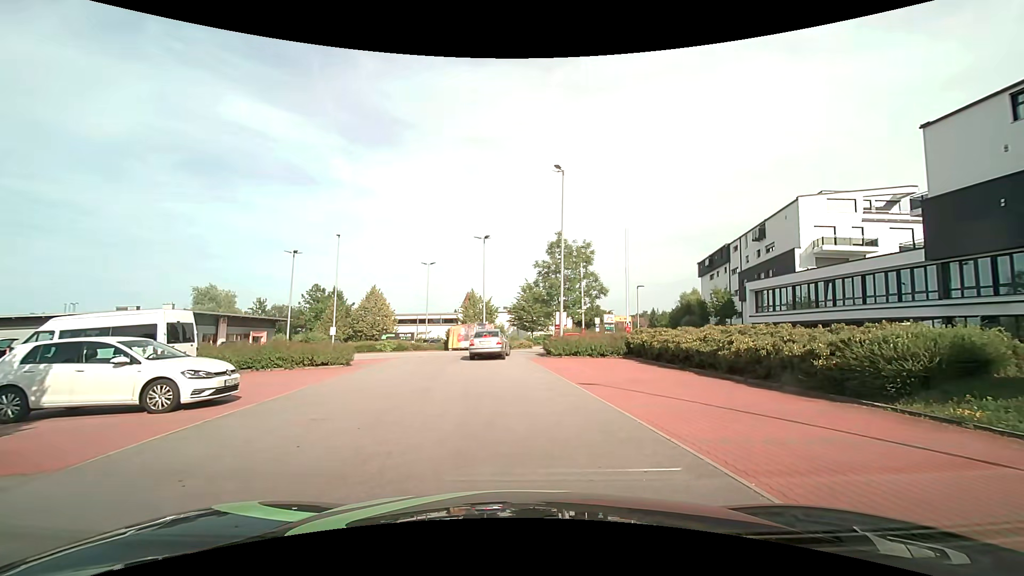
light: Day
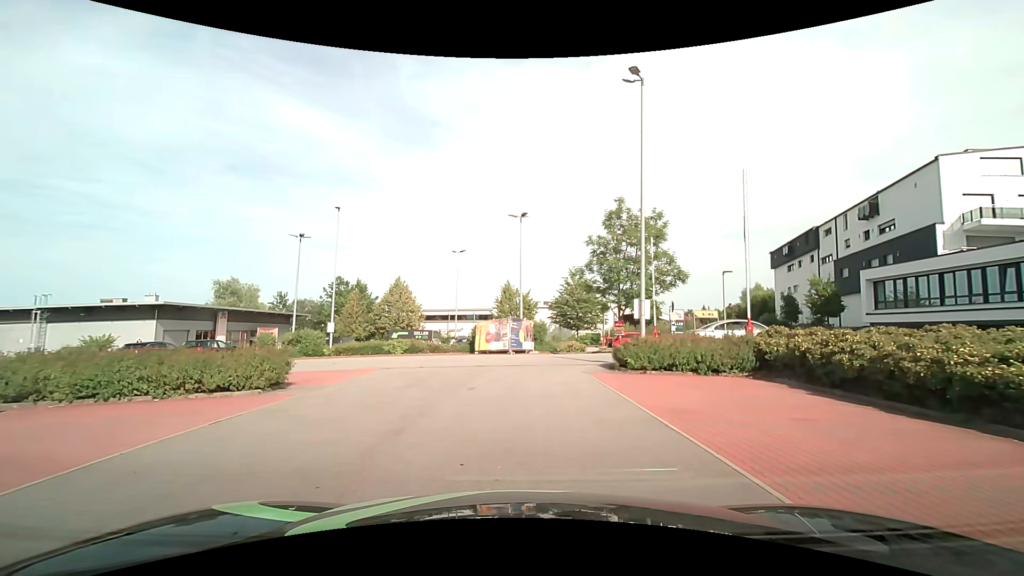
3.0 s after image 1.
(-0.4, +9.9) m; -5°
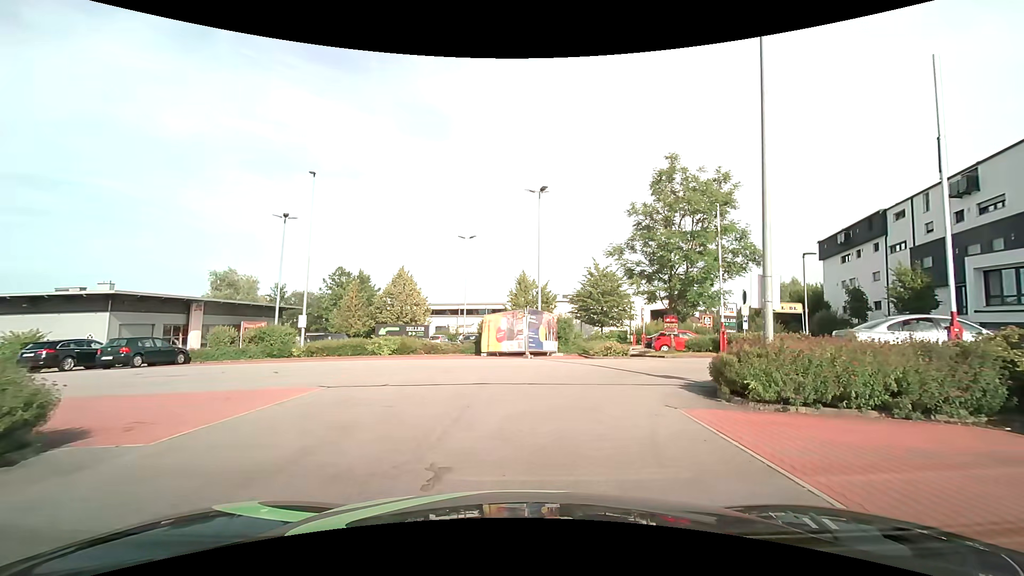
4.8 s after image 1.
(-0.1, +7.1) m; -1°
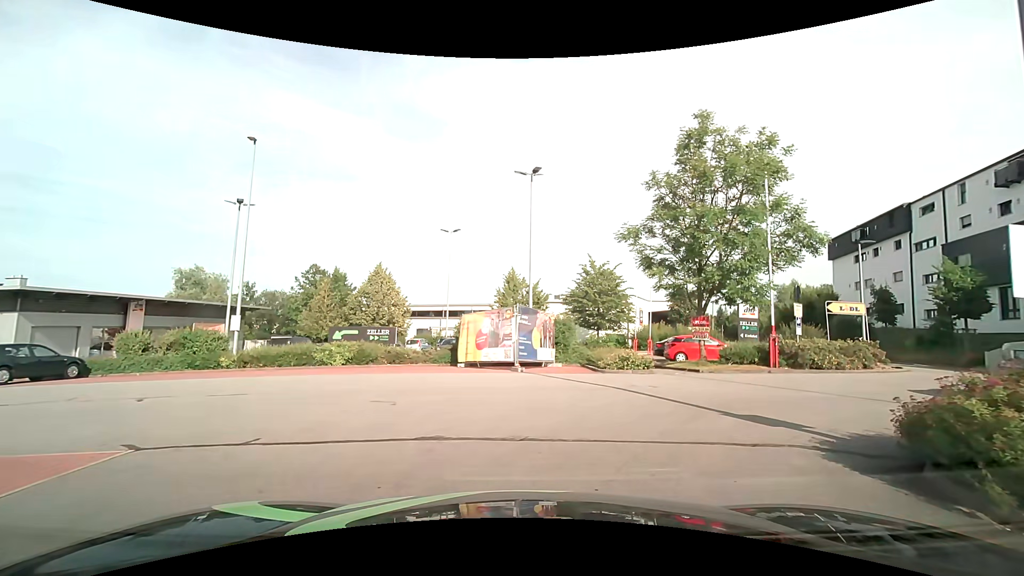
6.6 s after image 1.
(0.0, +5.1) m; 0°
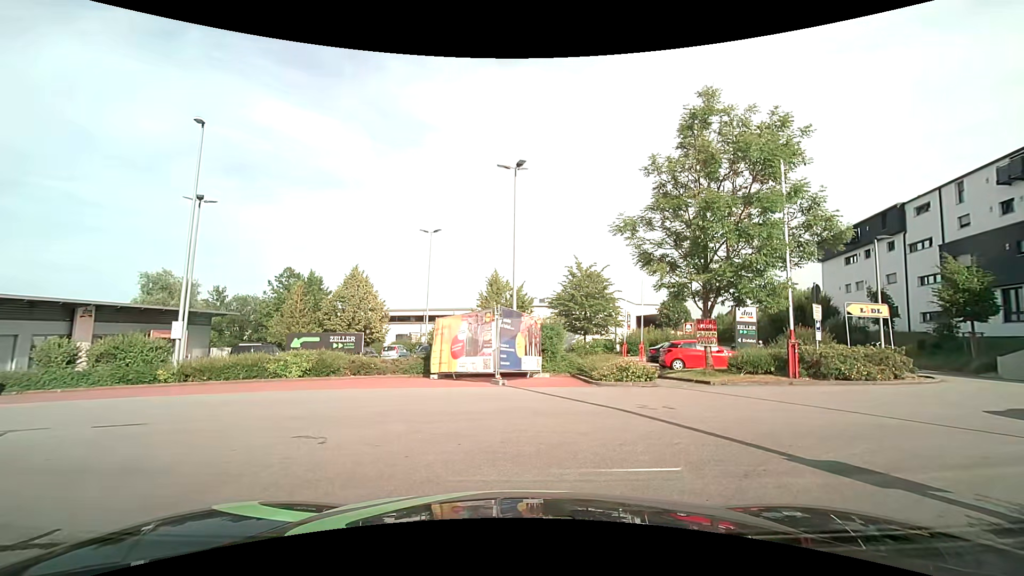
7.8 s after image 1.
(0.0, +2.3) m; +3°
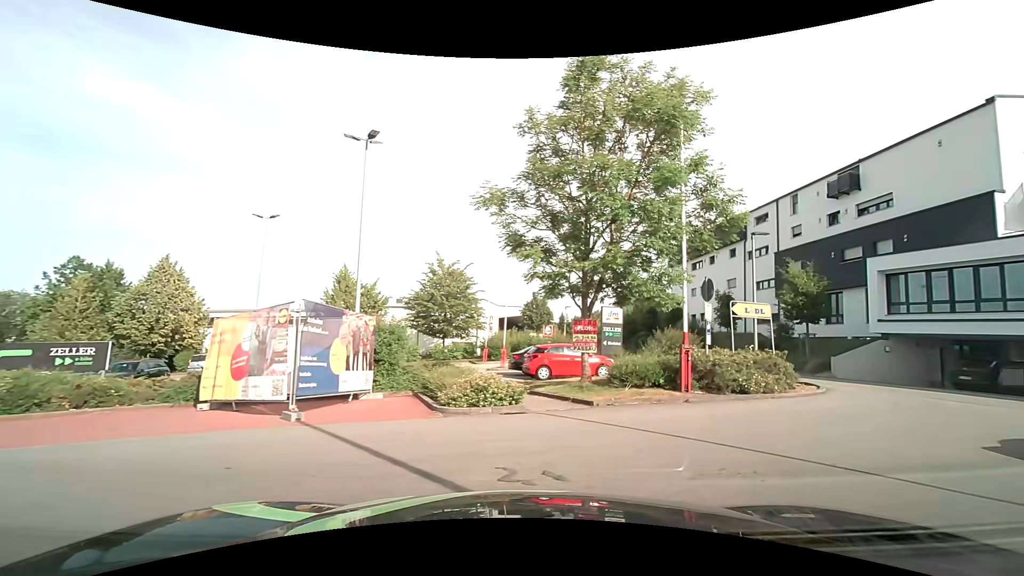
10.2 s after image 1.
(+0.3, +4.2) m; +15°
